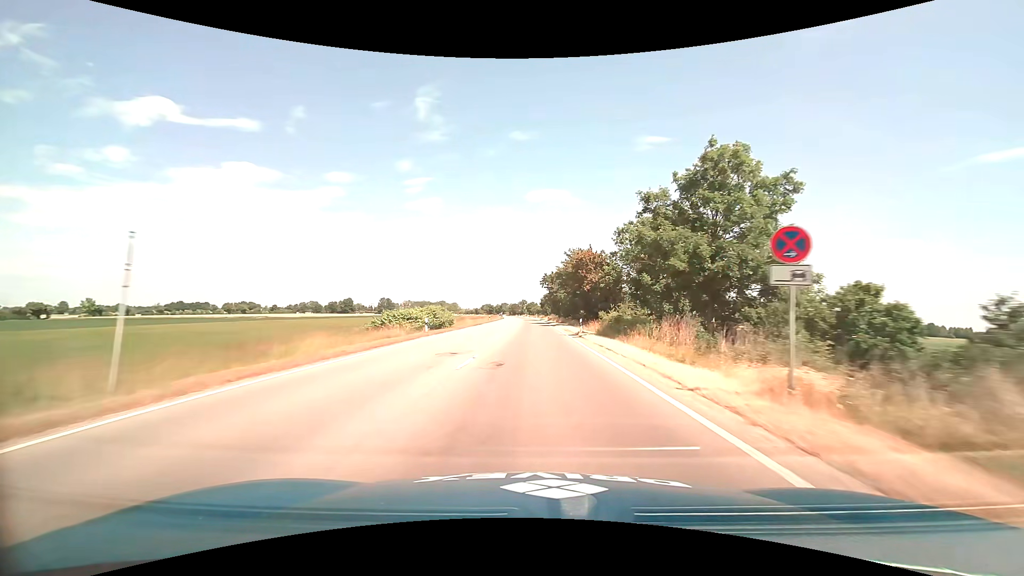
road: primary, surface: asphalt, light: Day
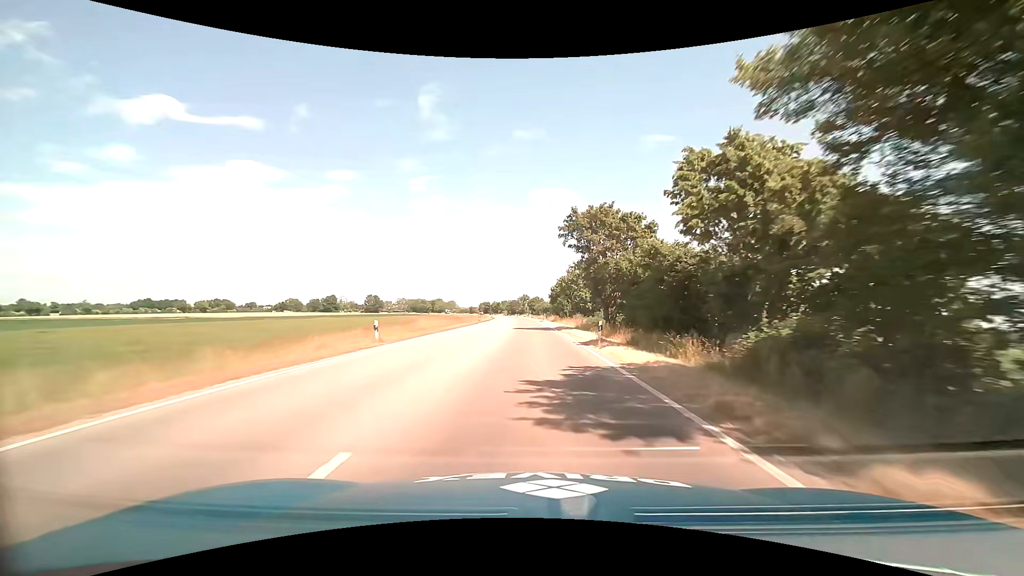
(0.0, +59.6) m; -1°
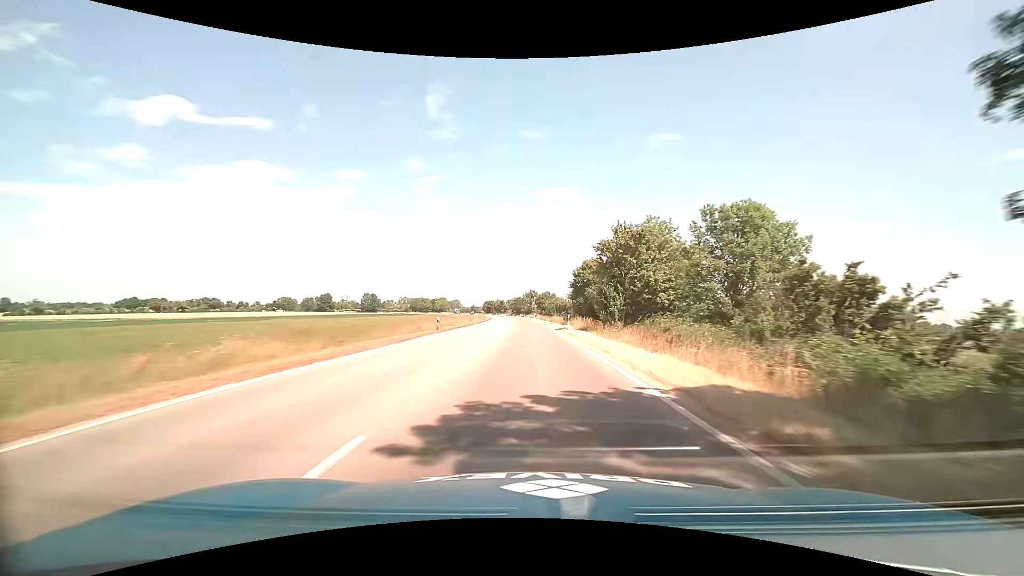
(0.0, +35.8) m; -1°
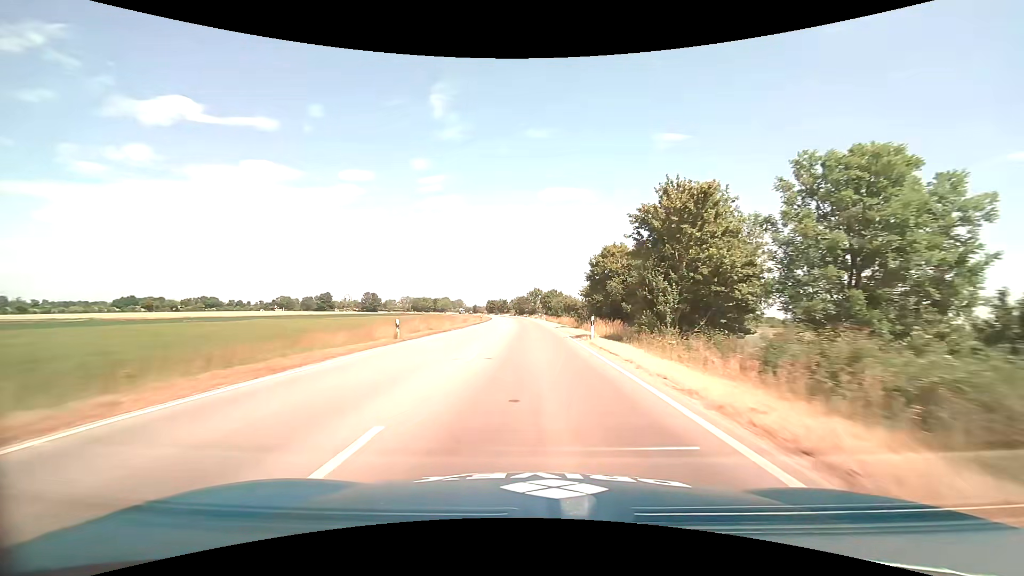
(0.0, +11.9) m; 0°
